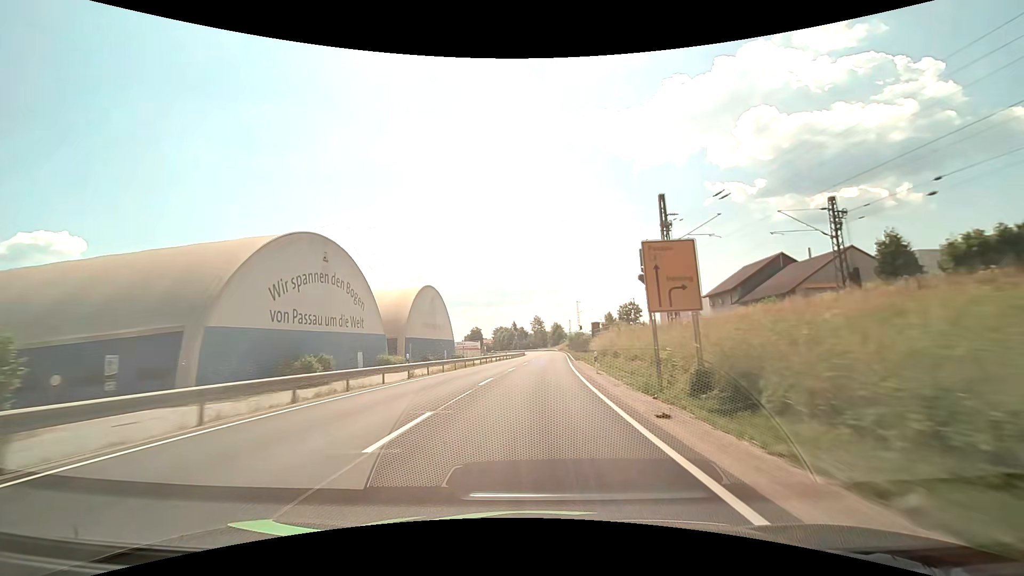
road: primary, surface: asphalt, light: Day
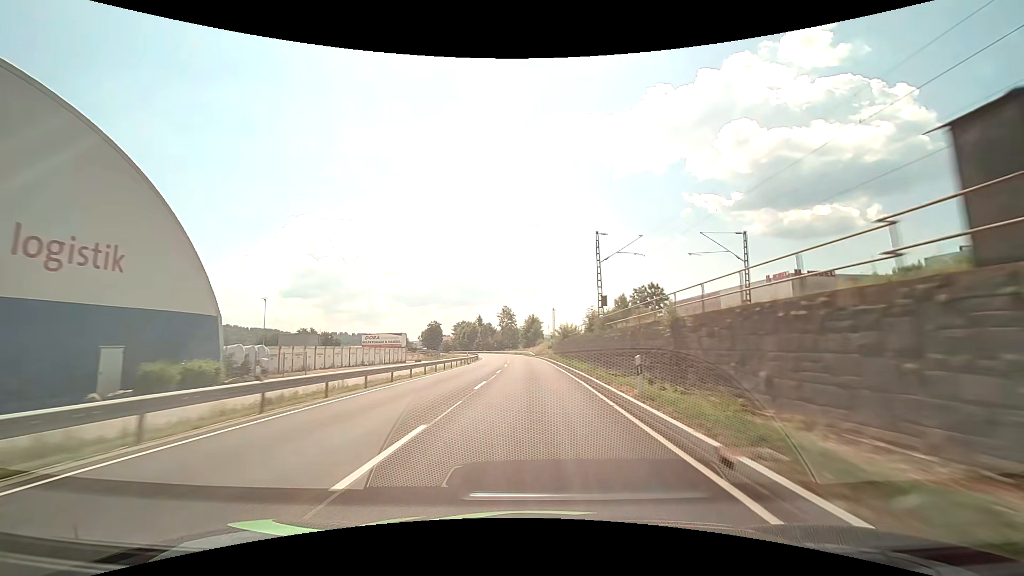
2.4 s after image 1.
(+2.2, +61.7) m; +3°
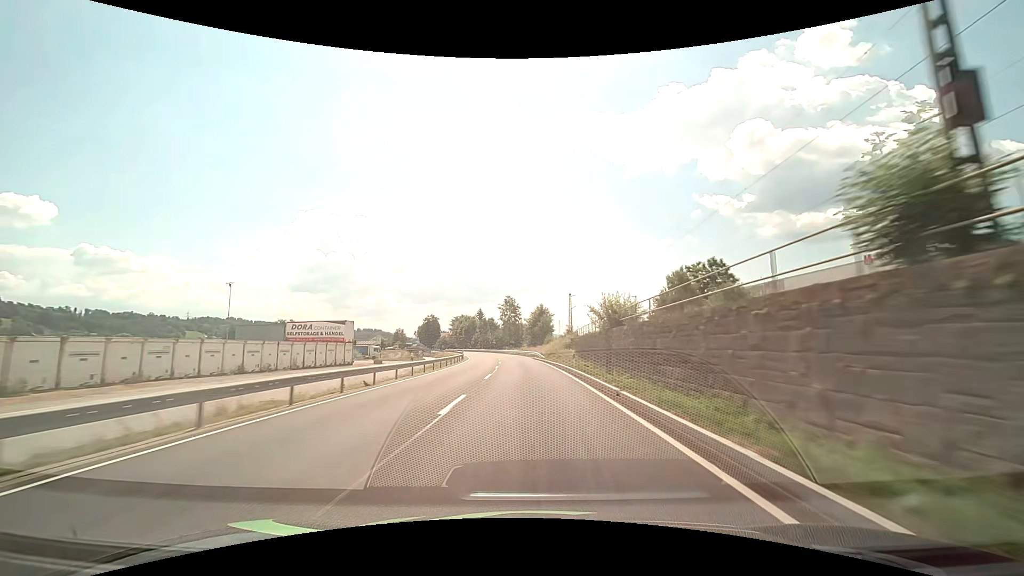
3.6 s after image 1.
(-0.1, +30.8) m; -1°
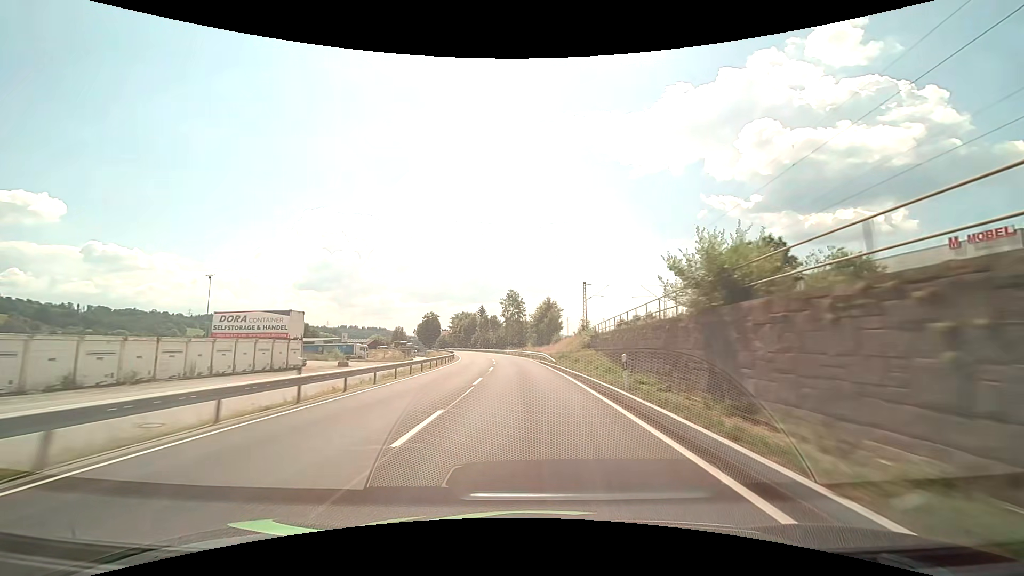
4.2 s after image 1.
(0.0, +15.4) m; 0°
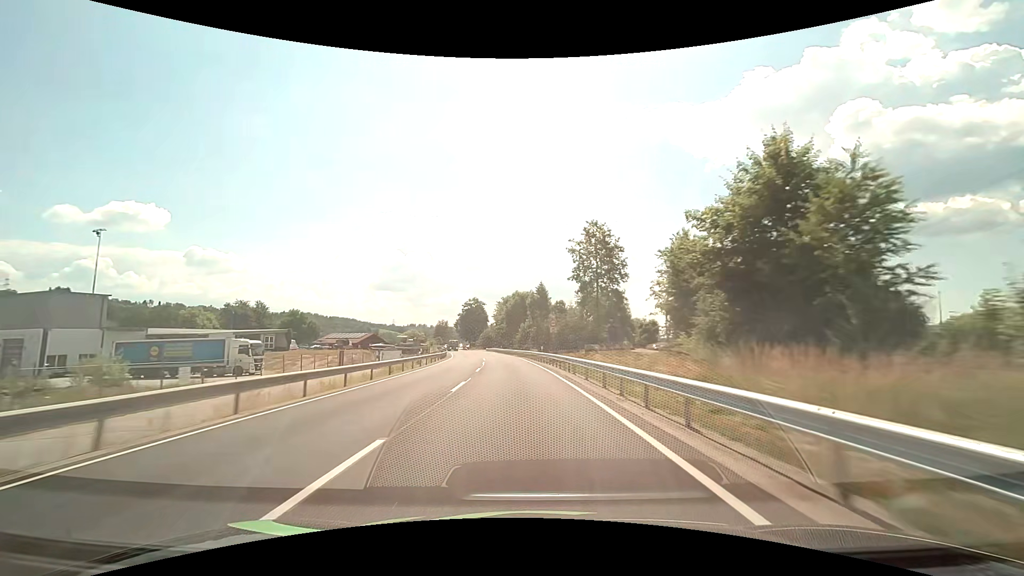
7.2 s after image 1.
(-4.4, +75.9) m; -8°
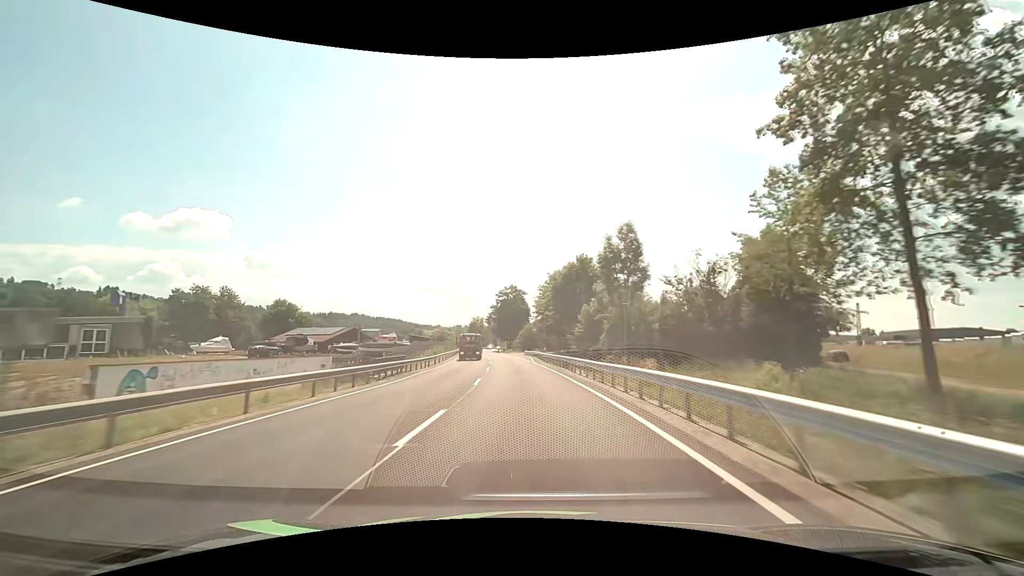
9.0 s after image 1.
(-2.2, +44.7) m; -5°
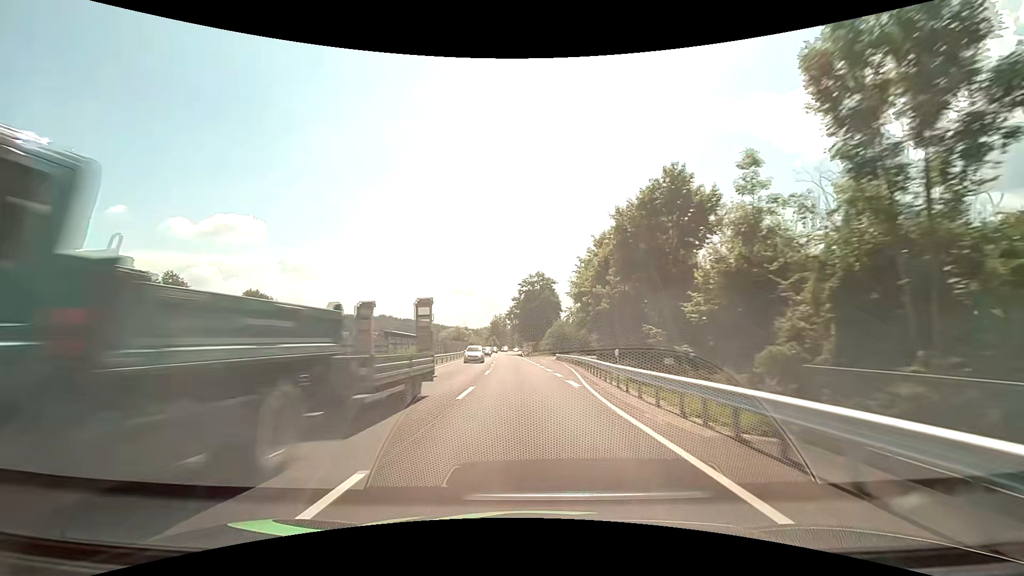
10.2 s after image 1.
(-0.7, +29.5) m; -3°
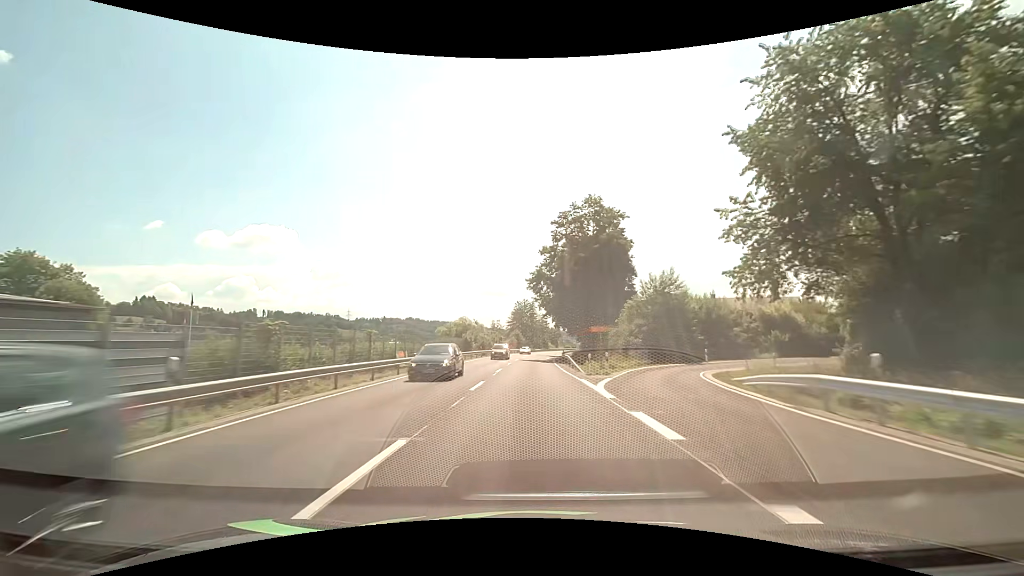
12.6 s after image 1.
(-2.7, +58.6) m; -4°
(0, +10) (0, +20) (0, +30) (0, +40) (0, +50) (+1, +60) (+1, +70) (+2, +80) (+3, +90) (+4, +100) m
